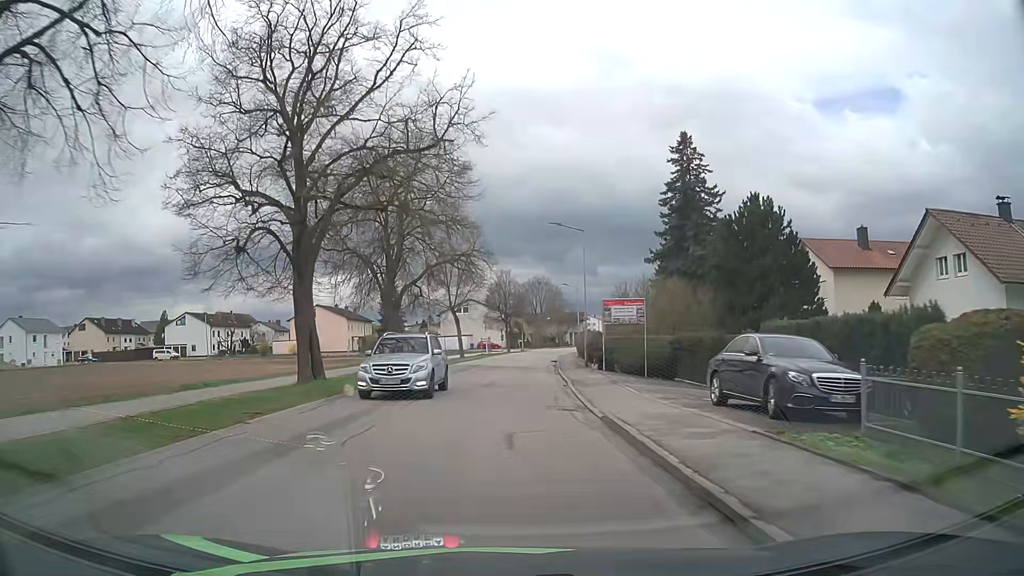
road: unclassified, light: Day
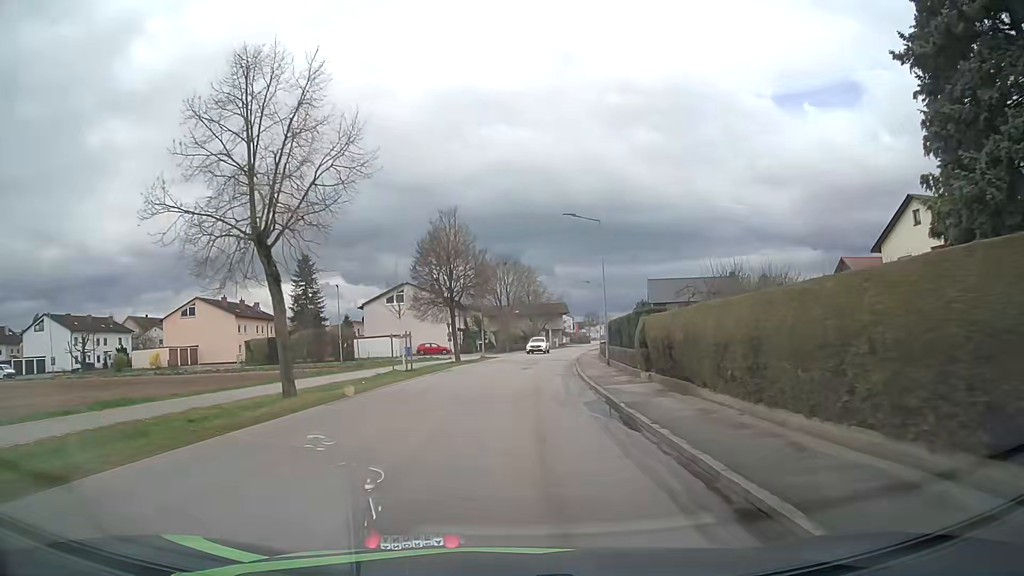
(+0.8, +38.0) m; +3°
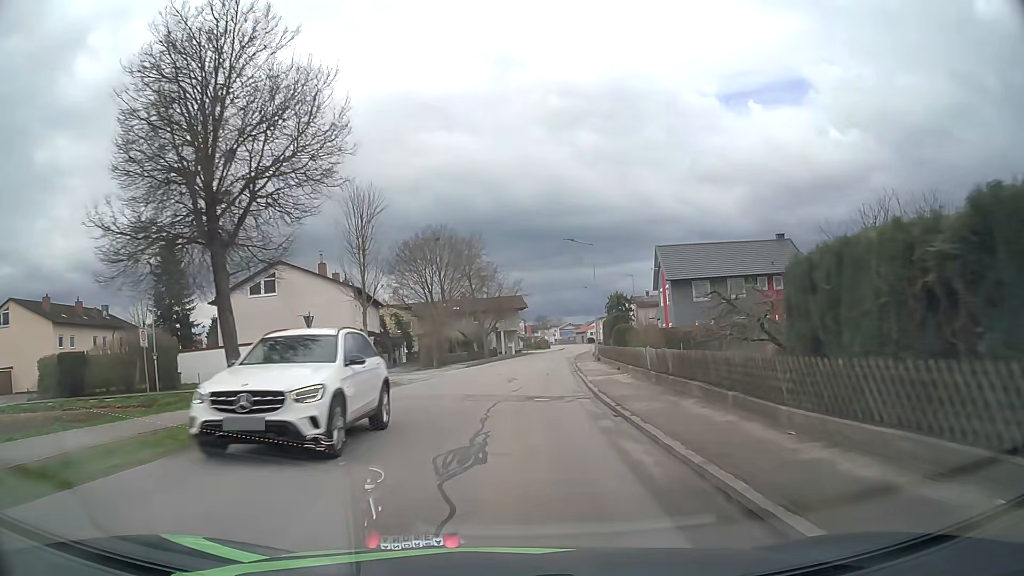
(+1.4, +30.8) m; +5°
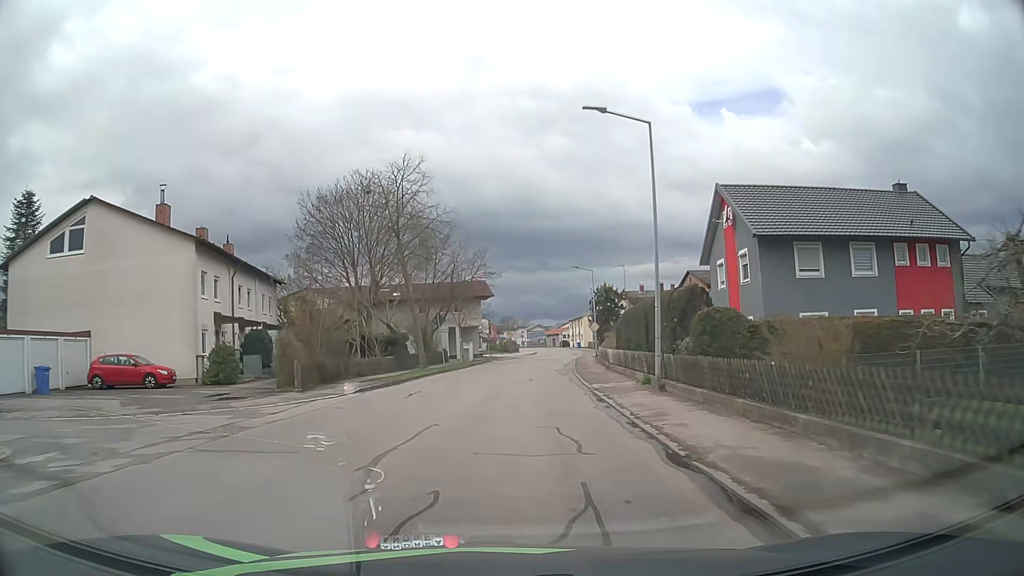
(+0.6, +23.1) m; +3°
(0, +10) (0, +20) (+1, +30) (+2, +40) (+3, +50) (+4, +60) (+5, +70) (+7, +80) (+8, +90) (+9, +100) m
